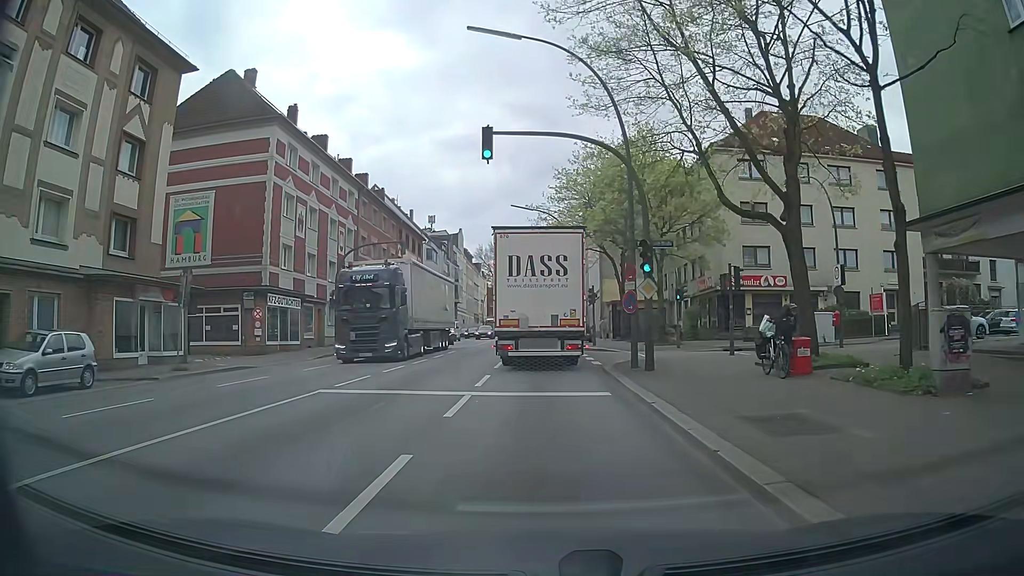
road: secondary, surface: asphalt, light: Day
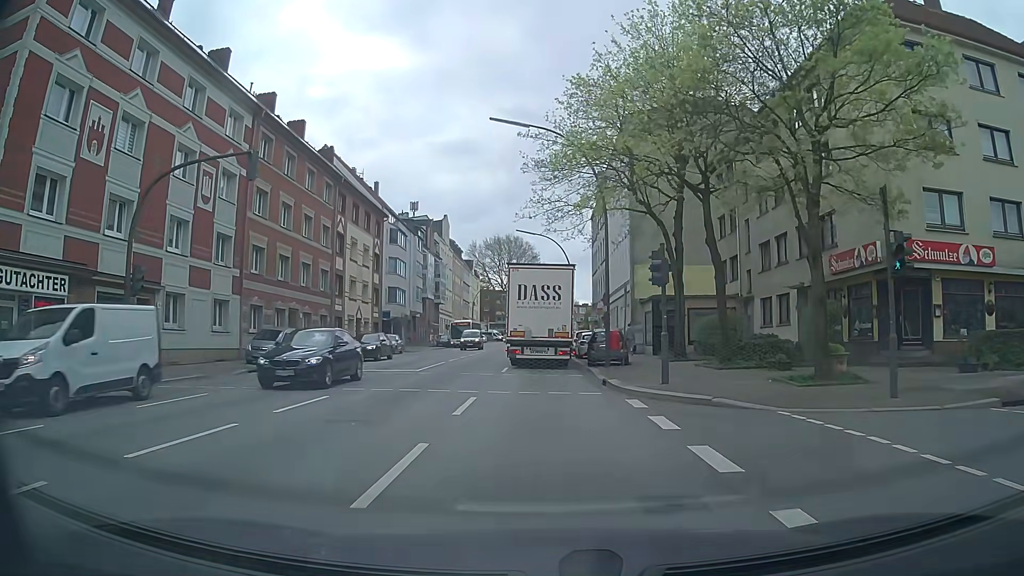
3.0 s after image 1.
(0.0, +21.9) m; -1°
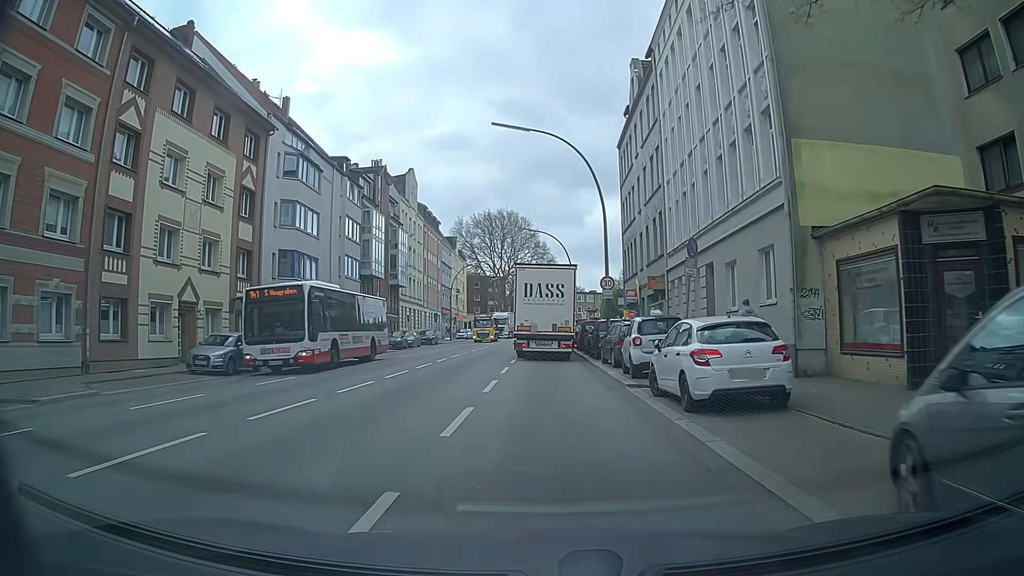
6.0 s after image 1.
(+0.2, +27.9) m; 0°
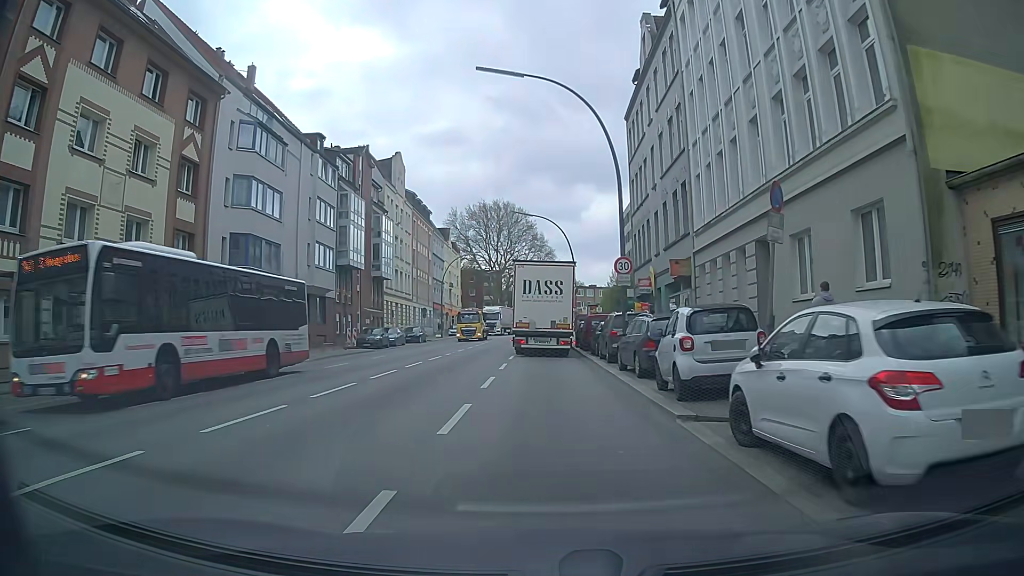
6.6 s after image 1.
(0.0, +6.0) m; 0°
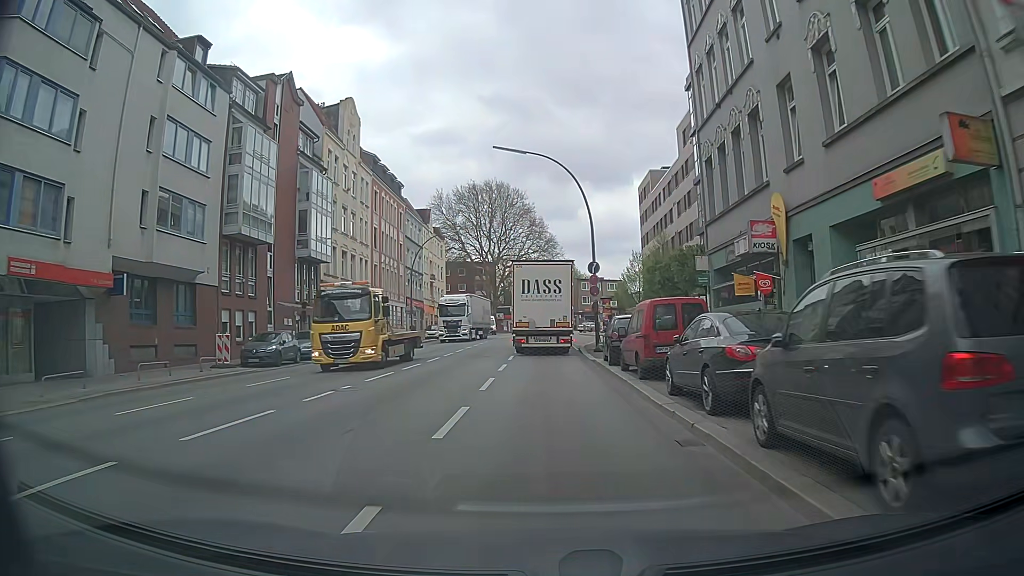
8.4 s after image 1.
(0.0, +18.6) m; 0°
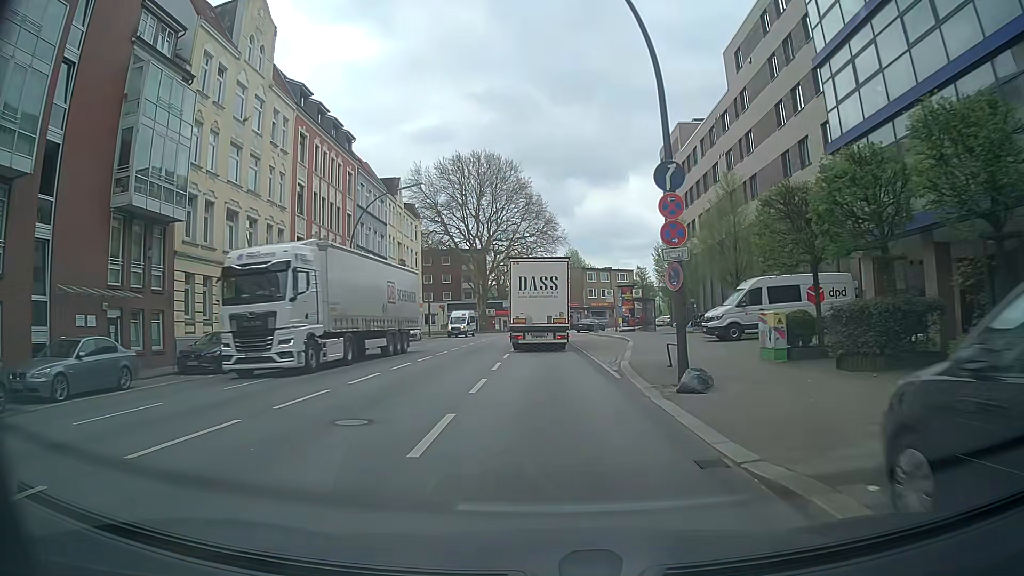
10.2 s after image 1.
(+0.1, +19.3) m; 0°
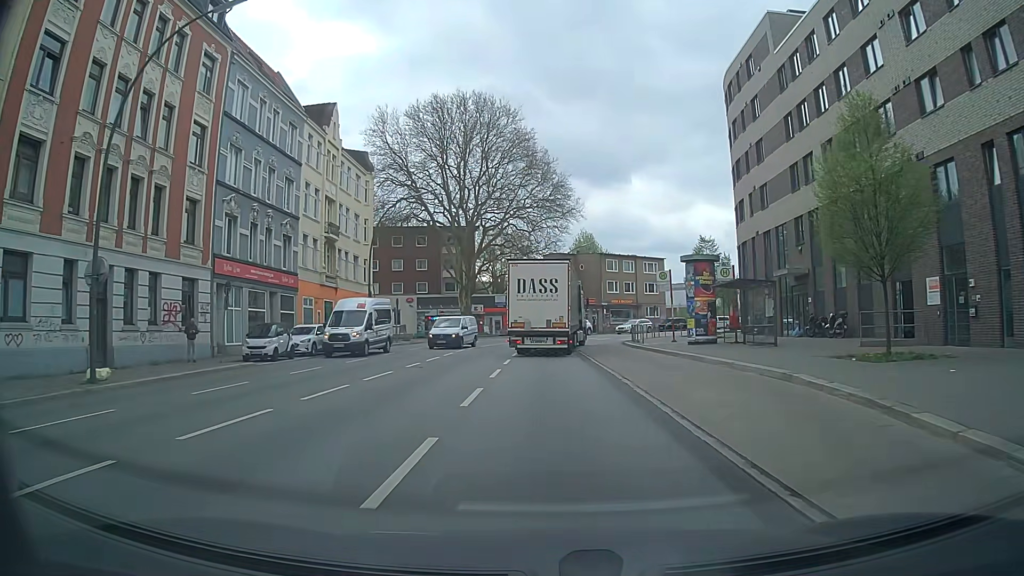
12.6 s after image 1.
(+0.1, +25.8) m; -1°
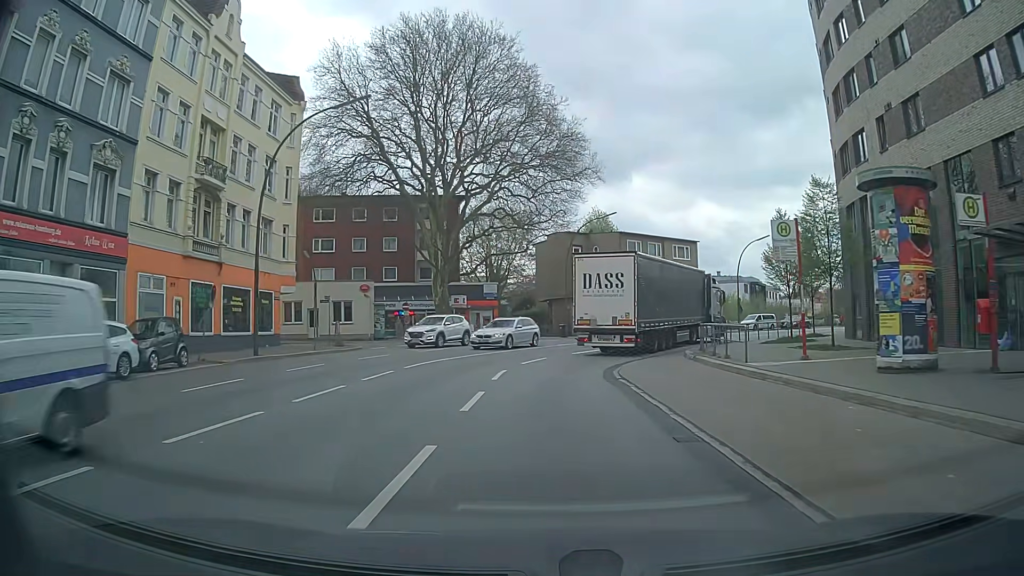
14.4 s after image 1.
(+0.1, +18.4) m; 0°
(0, +10) (0, +20) (+3, +30) (+8, +38) (+14, +46) (+21, +53) (+29, +60) (+36, +67) (+42, +74) (+50, +81) m
